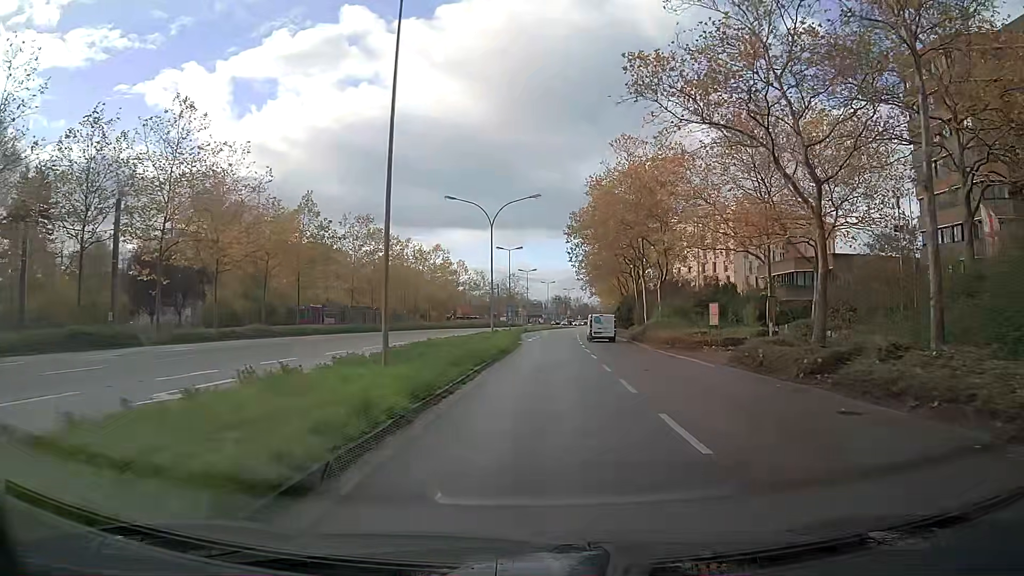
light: Day
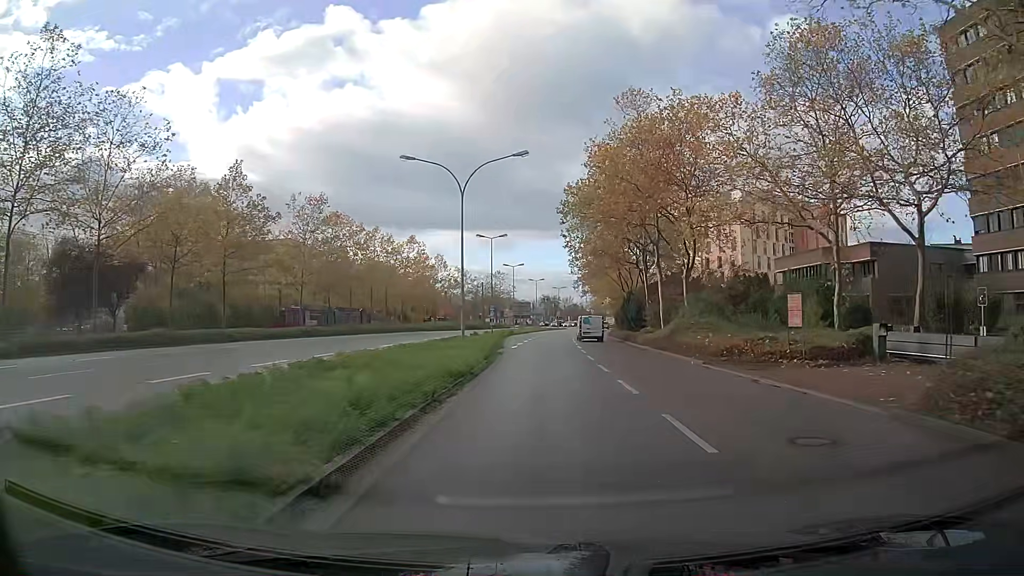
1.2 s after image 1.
(+0.1, +11.9) m; +1°
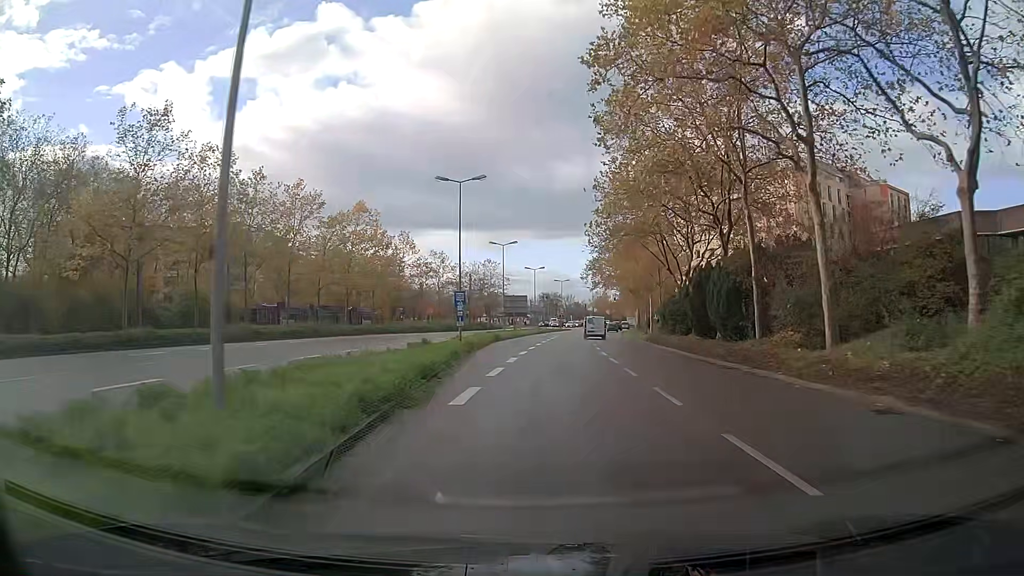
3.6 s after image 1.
(+0.2, +25.9) m; 0°
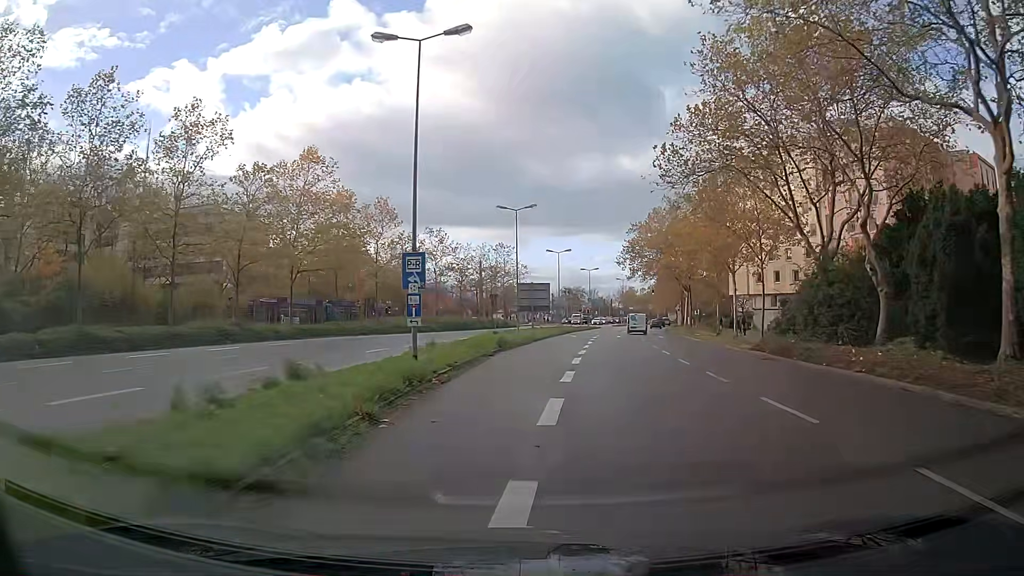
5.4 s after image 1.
(-0.3, +20.1) m; -2°
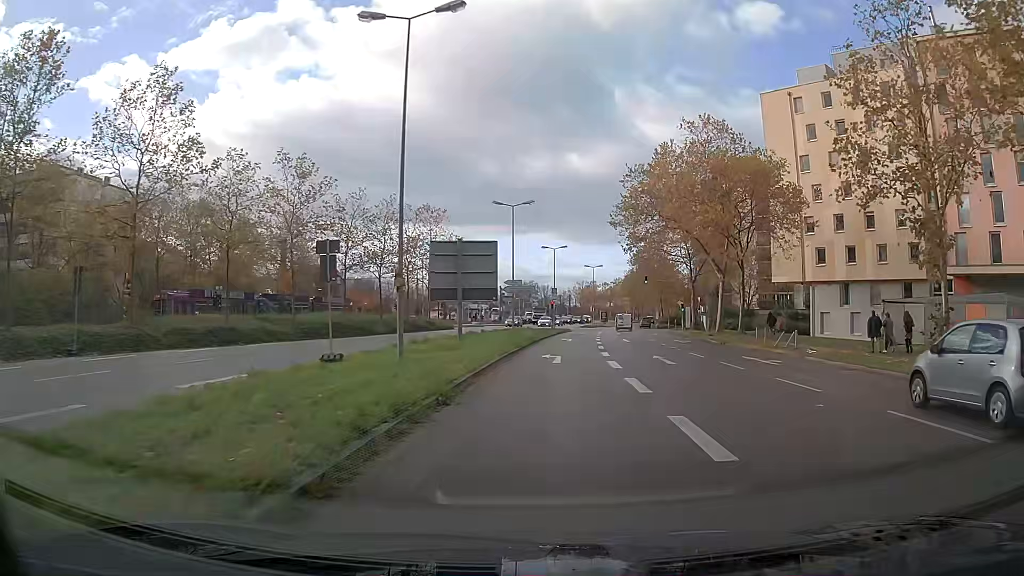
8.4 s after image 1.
(+1.2, +31.9) m; +5°
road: secondary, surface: asphalt
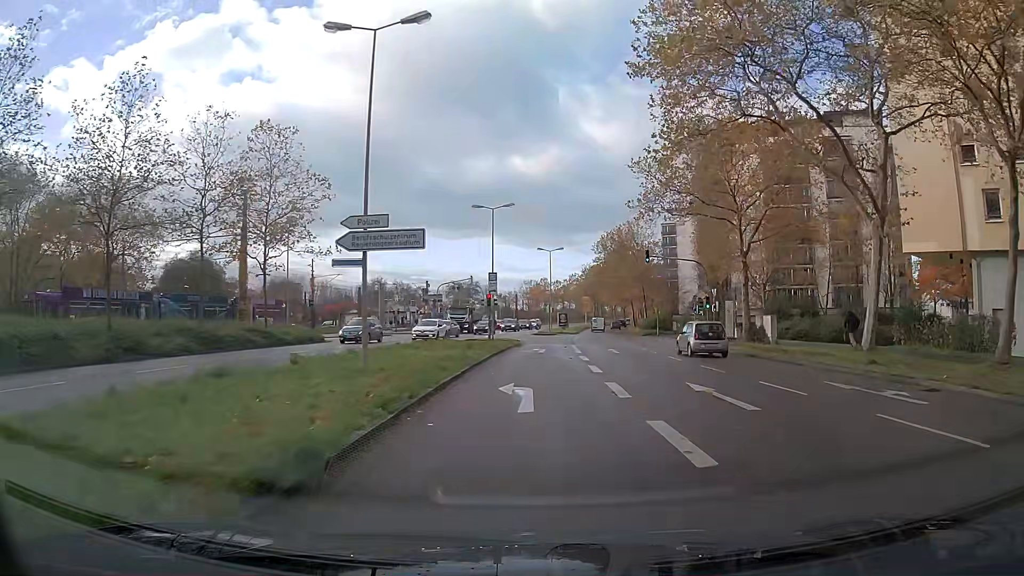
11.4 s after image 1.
(+1.3, +29.9) m; +4°
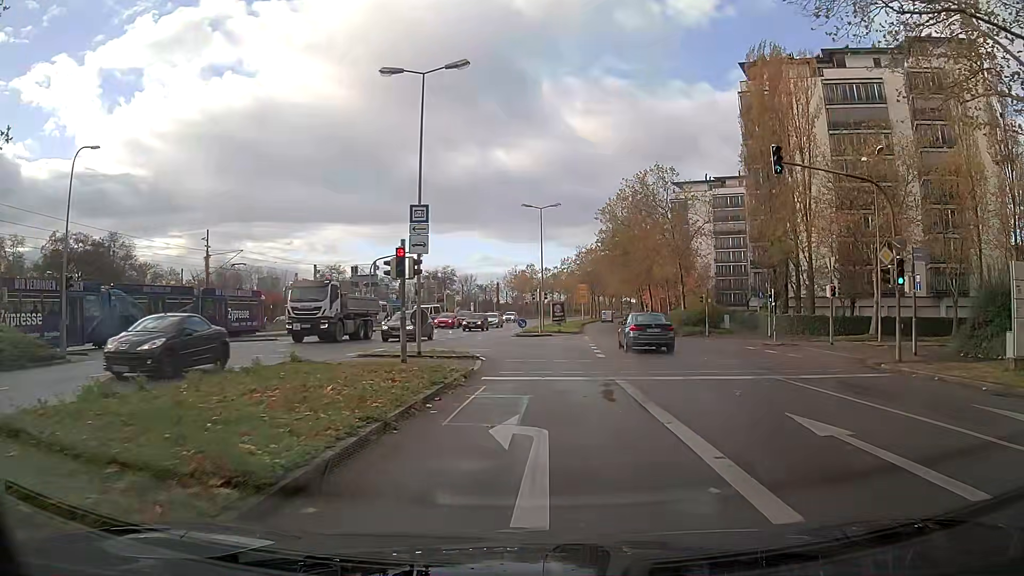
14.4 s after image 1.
(+0.3, +25.3) m; +2°
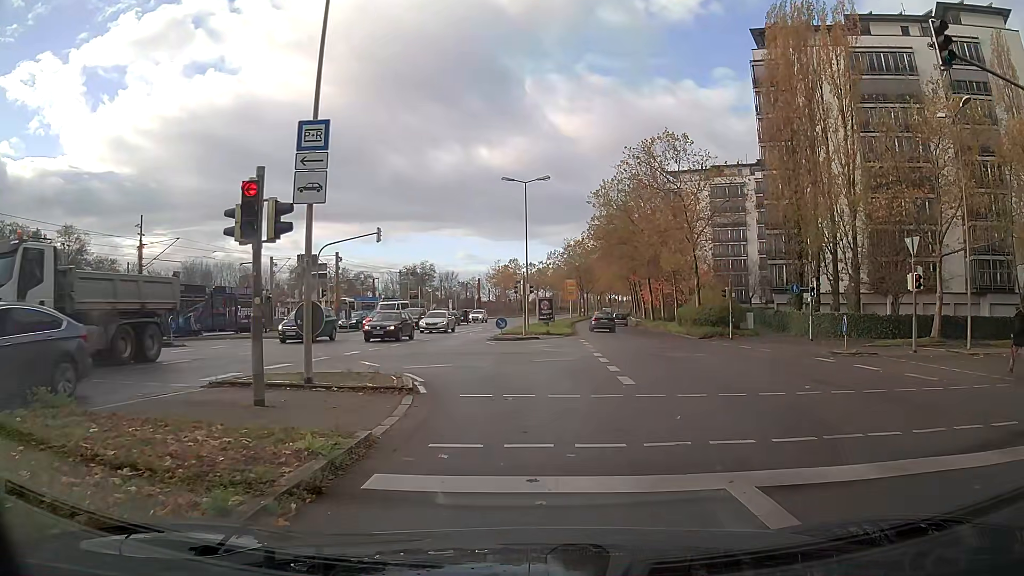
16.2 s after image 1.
(+0.1, +8.8) m; +1°
(0, +10) (-3, +19) (-10, +26) (-20, +29) (-30, +29) (-40, +29) (-50, +28) (-60, +28) (-70, +28) (-80, +28) m
